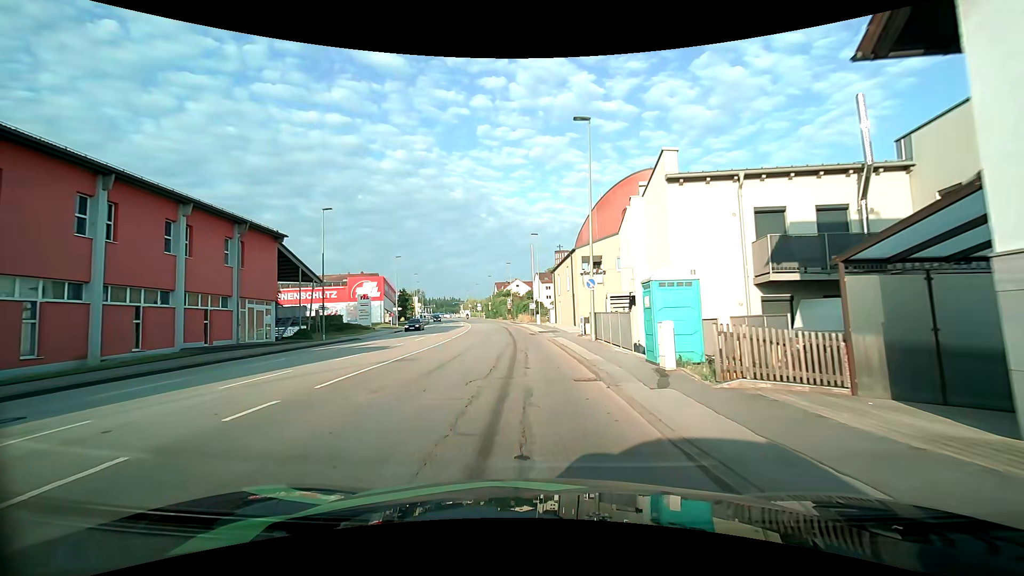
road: tertiary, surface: asphalt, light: Day
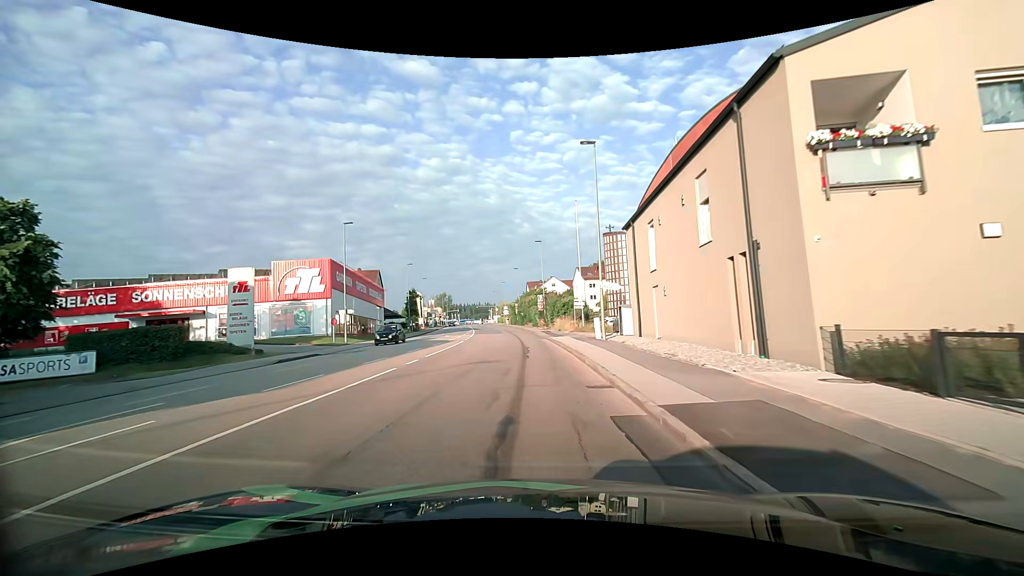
(-1.2, +30.7) m; -4°
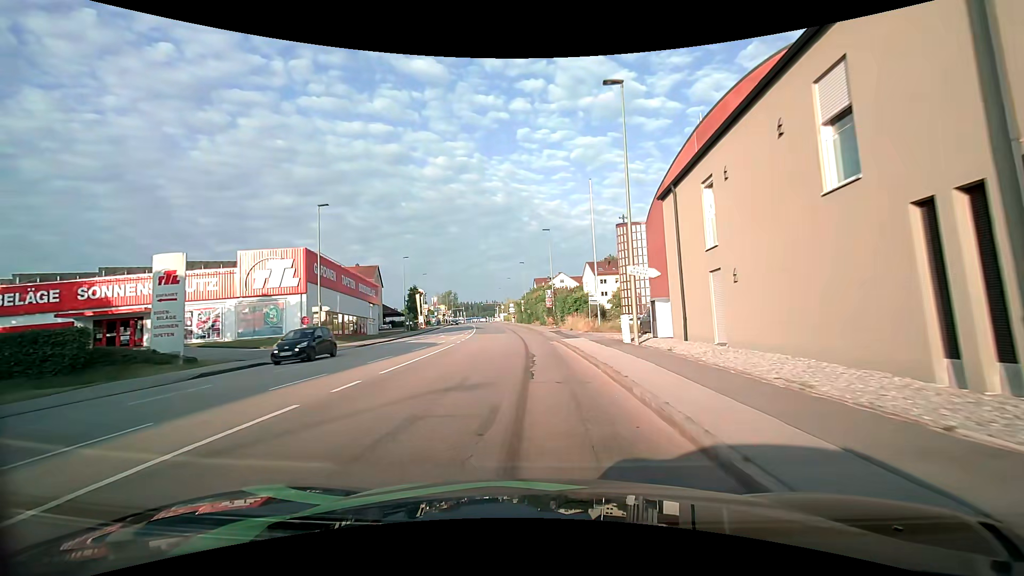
(-0.1, +6.4) m; -1°
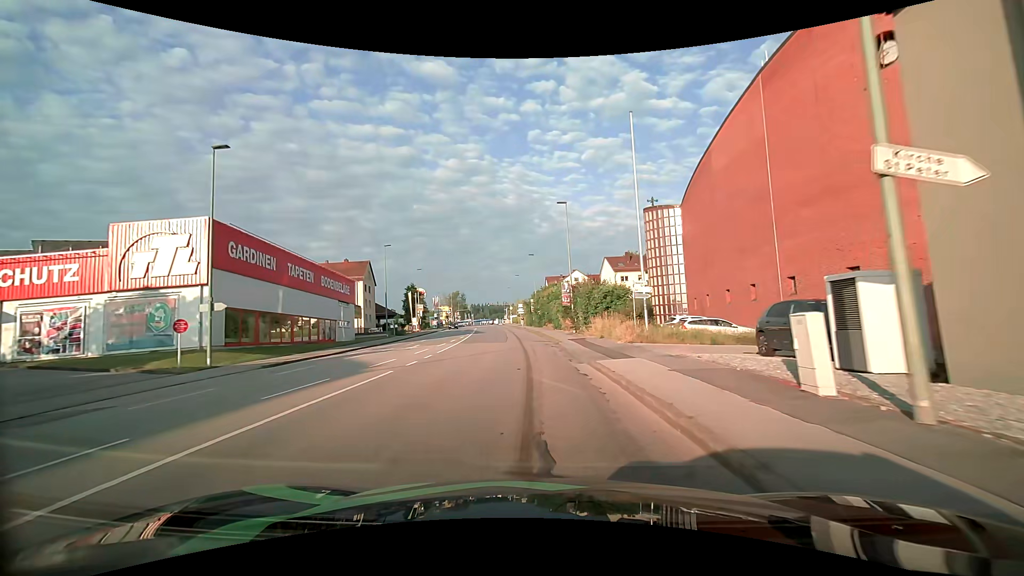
(-0.1, +13.1) m; -1°
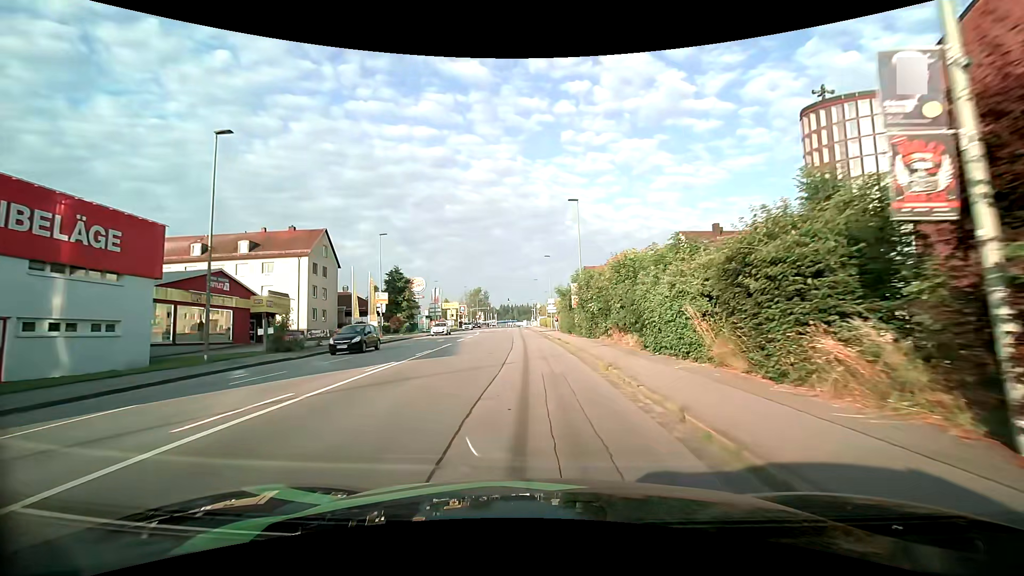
(-1.2, +34.0) m; -4°
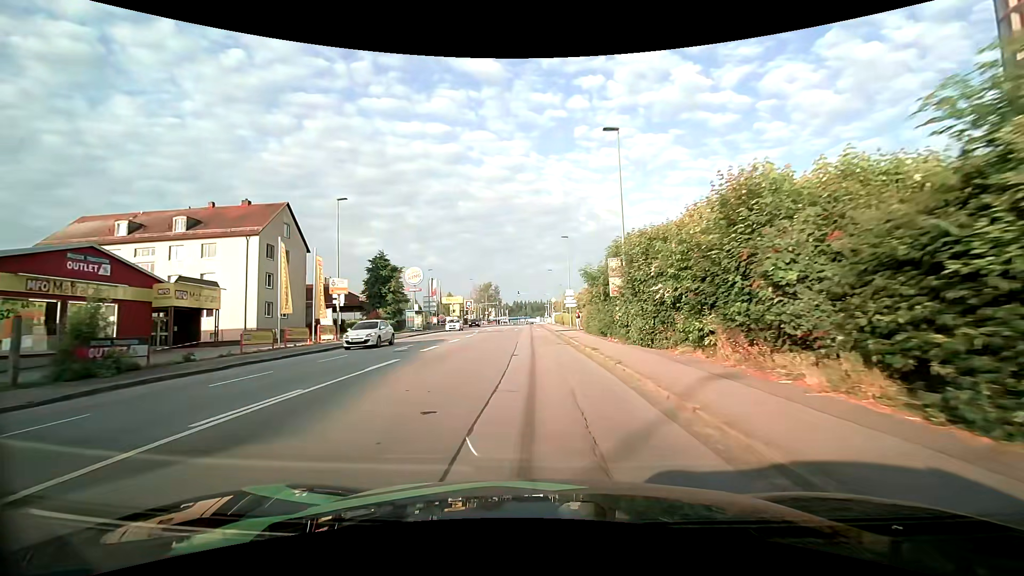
(-0.2, +13.7) m; -1°
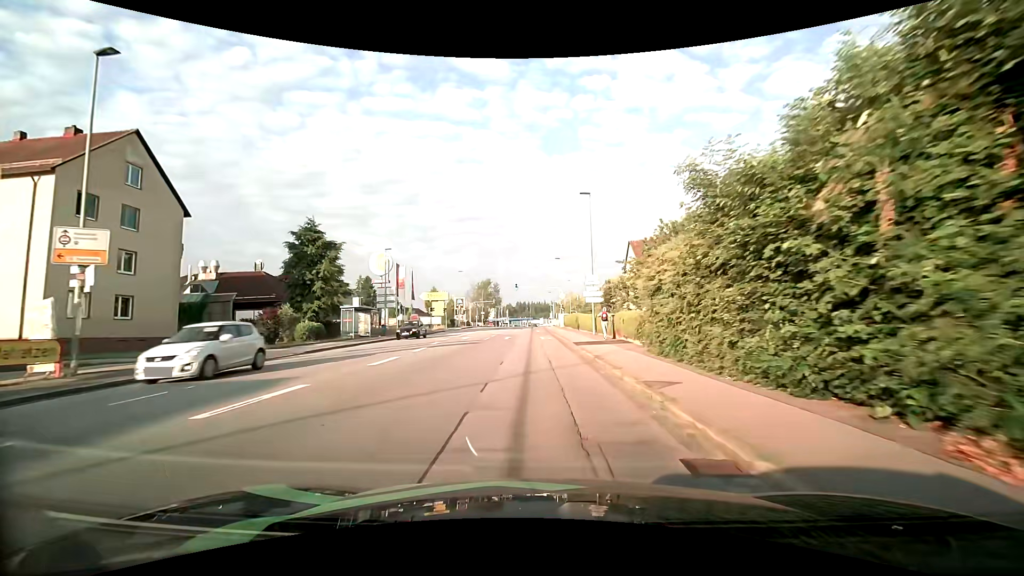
(-0.2, +20.6) m; -1°
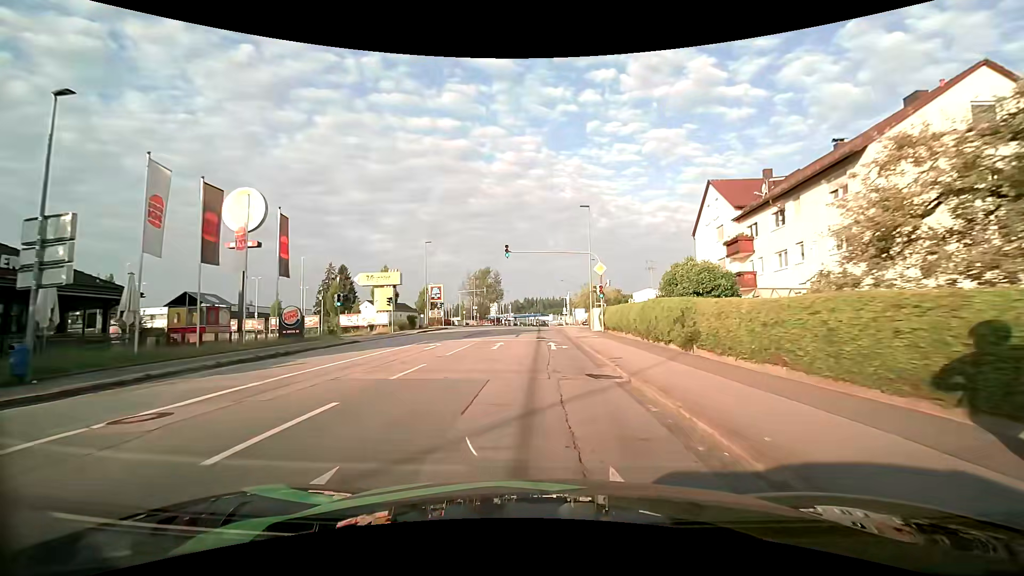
(-0.2, +33.1) m; -1°
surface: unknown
(0, +10) (0, +20) (0, +30) (0, +40) (0, +50) (0, +60) (0, +70) (0, +80) (0, +90) (0, +100) m
